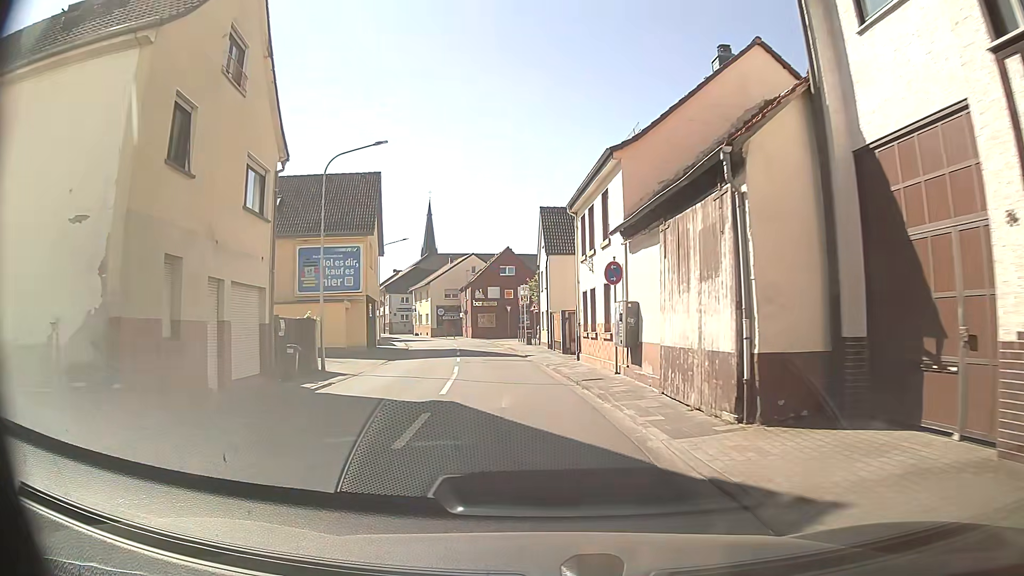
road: tertiary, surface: asphalt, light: Day
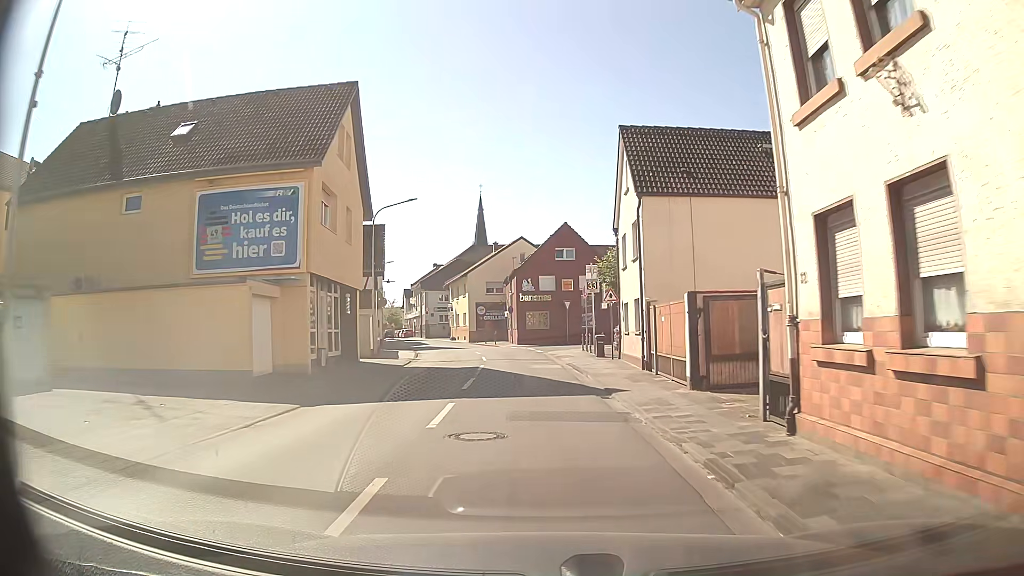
(-0.9, +16.4) m; -5°
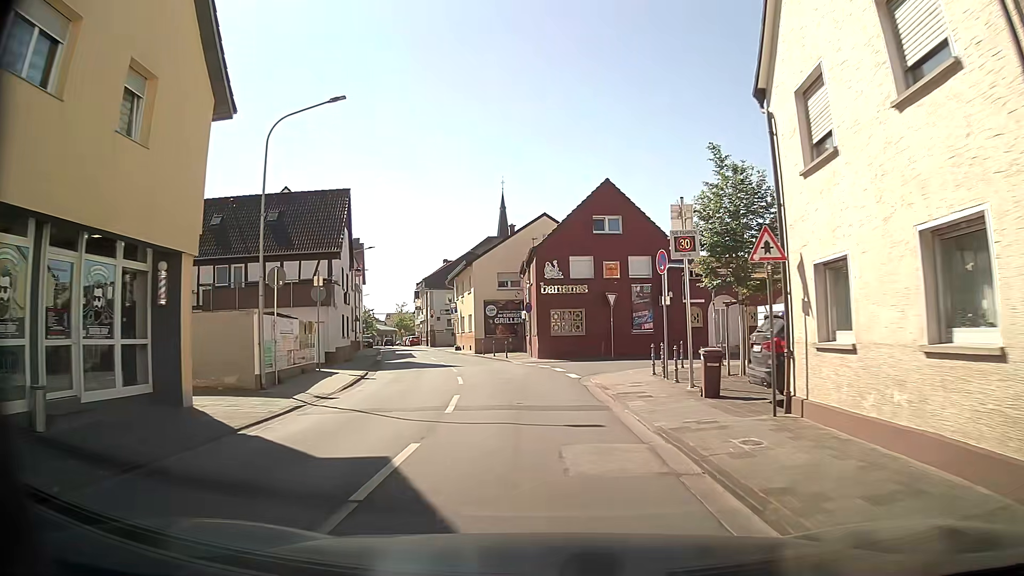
(-0.3, +15.9) m; -2°
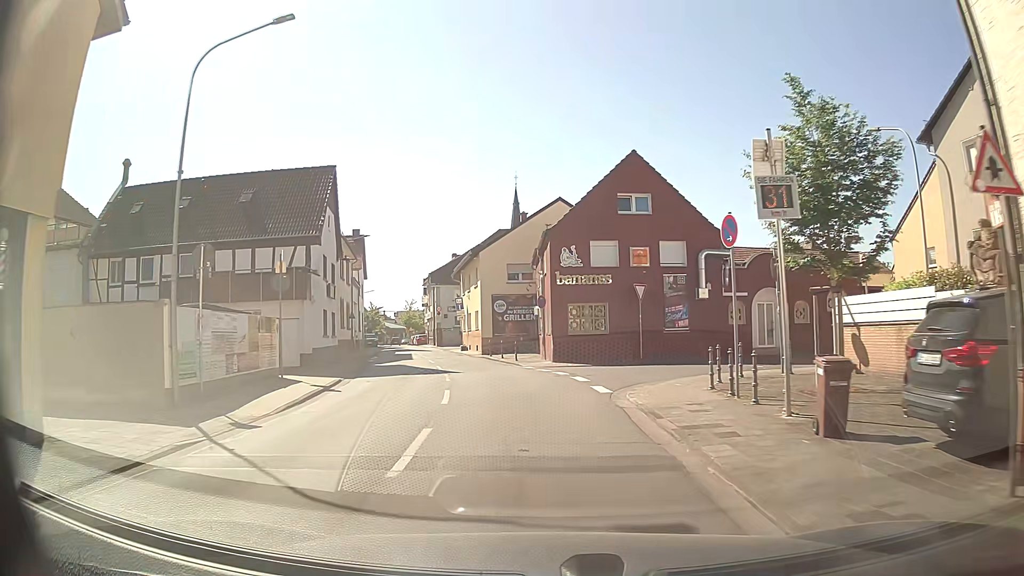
(-0.1, +5.2) m; -1°
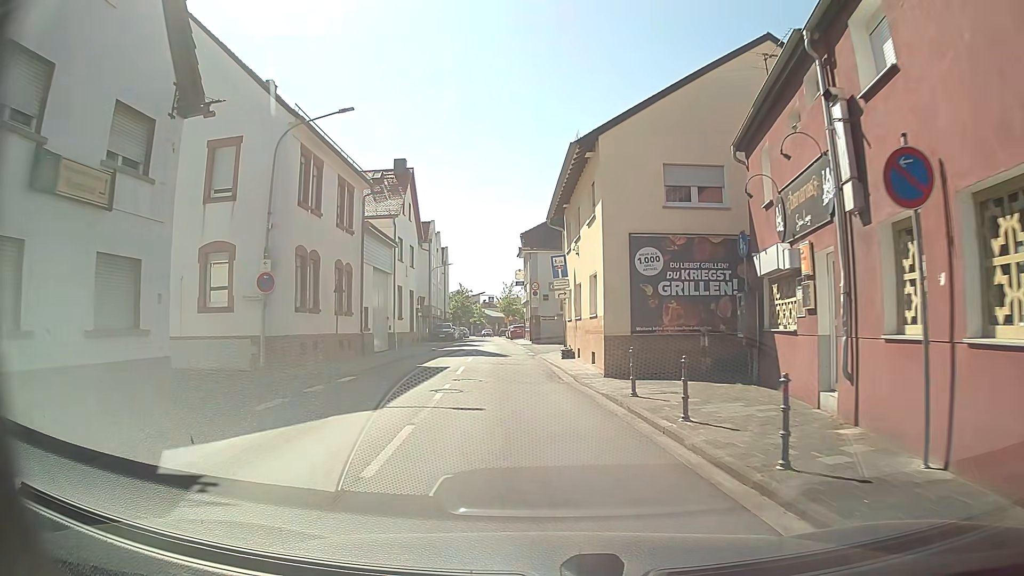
(-1.9, +24.4) m; -9°
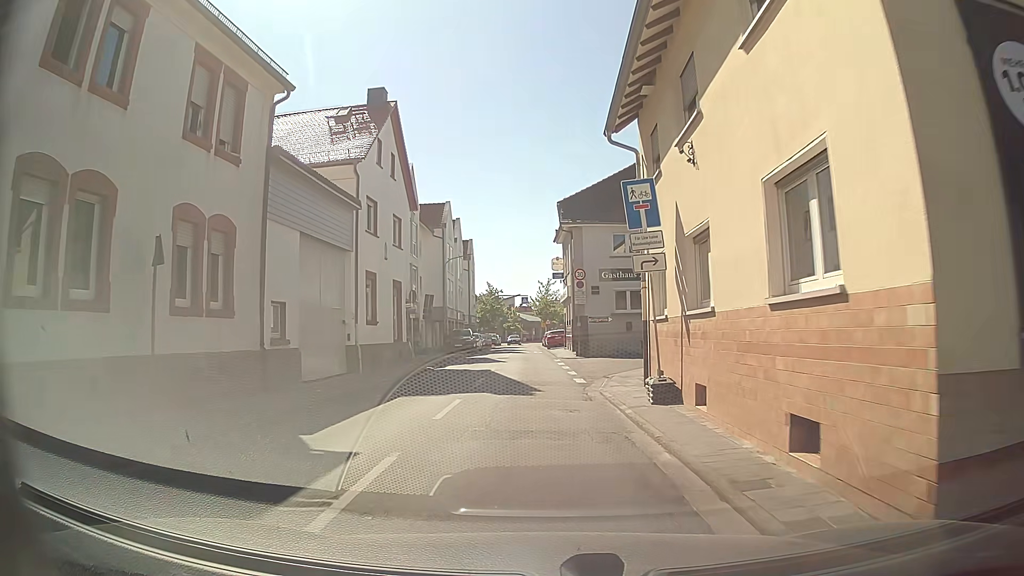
(-0.4, +13.9) m; -4°
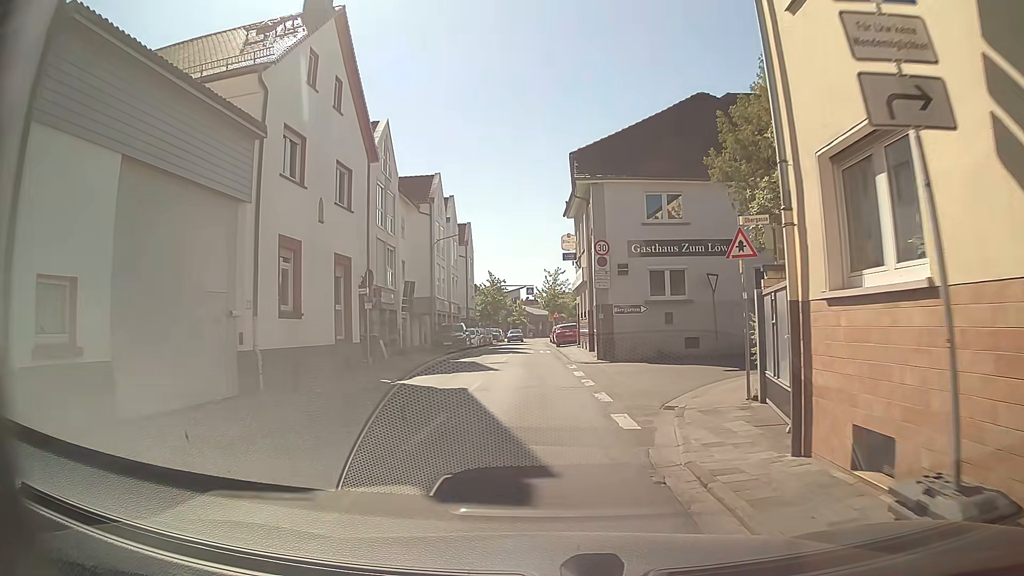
(-0.1, +8.7) m; -1°
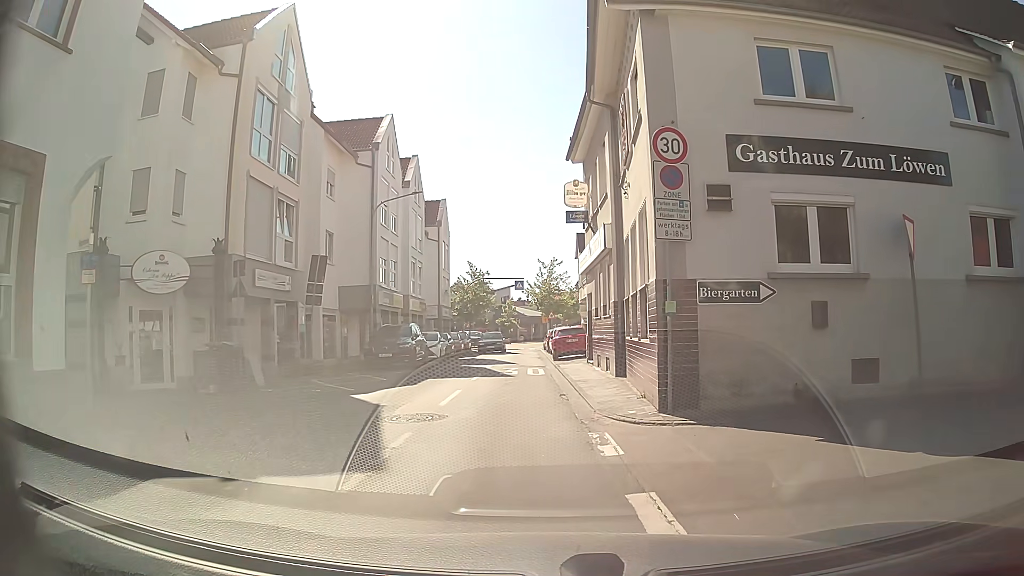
(+0.2, +13.7) m; +1°
